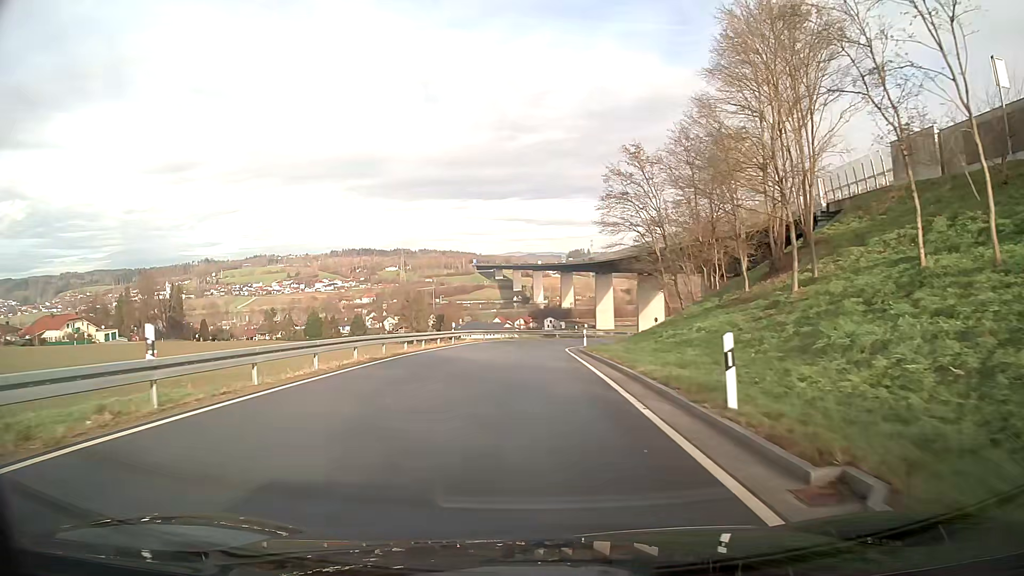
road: unclassified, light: Day
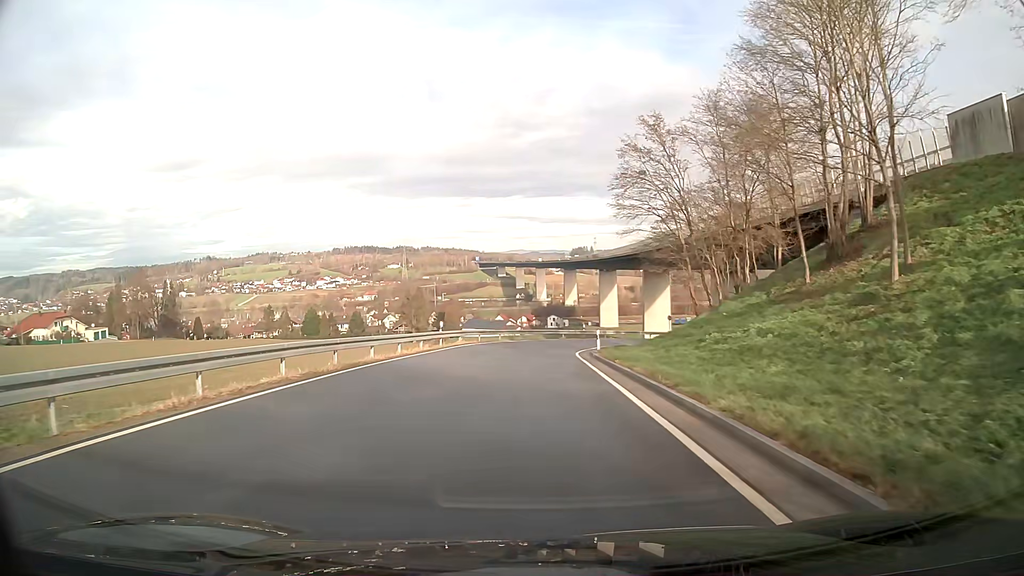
(0.0, +6.6) m; 0°
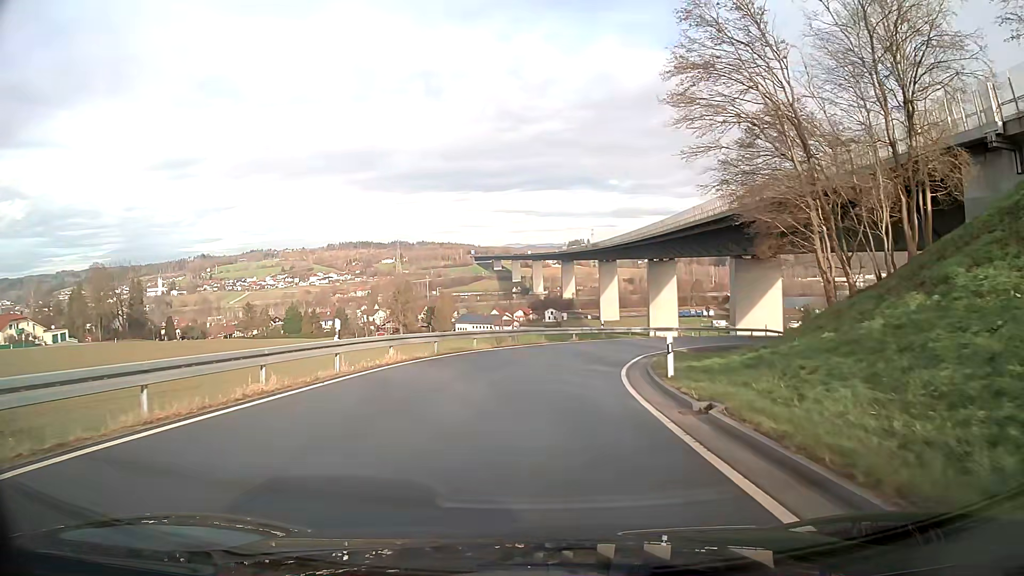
(+0.1, +18.1) m; +1°
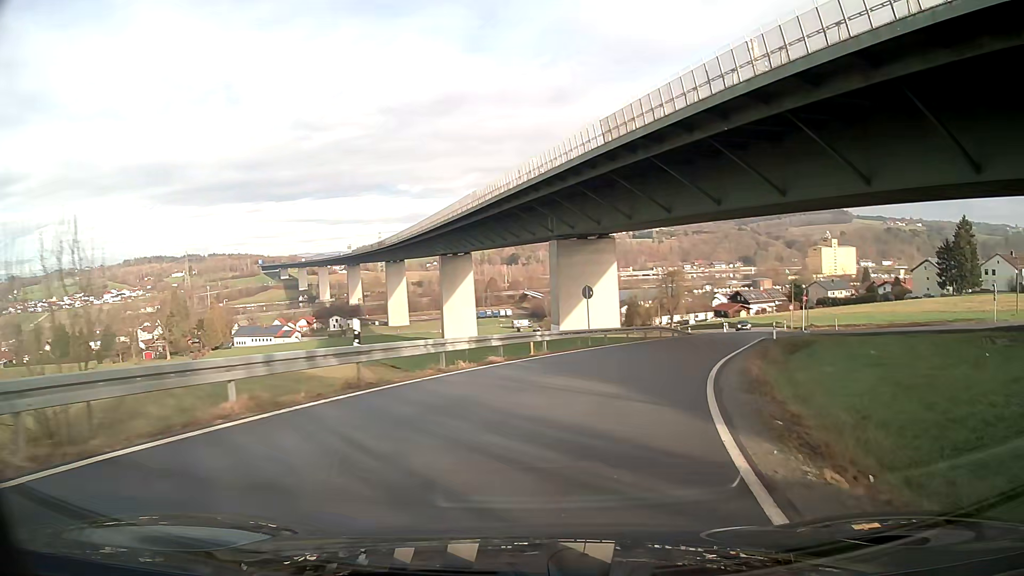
(+3.7, +29.5) m; +20°
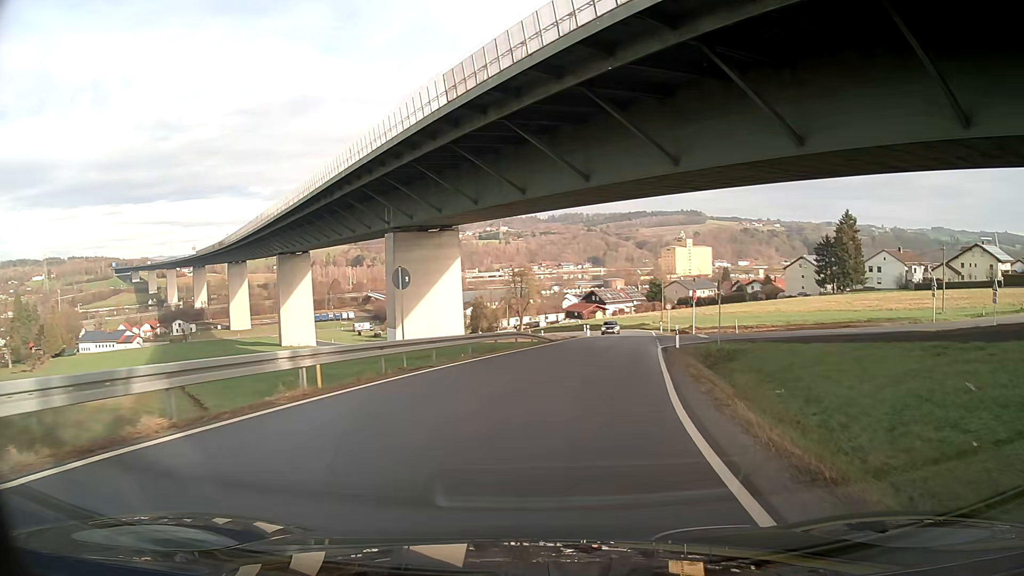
(+1.3, +11.9) m; +12°
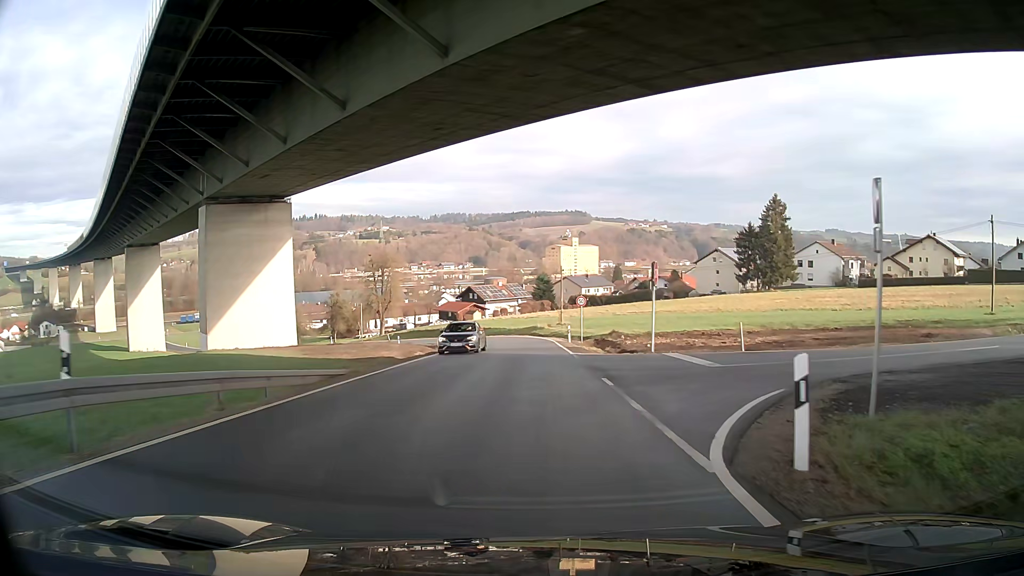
(+2.3, +25.0) m; +8°
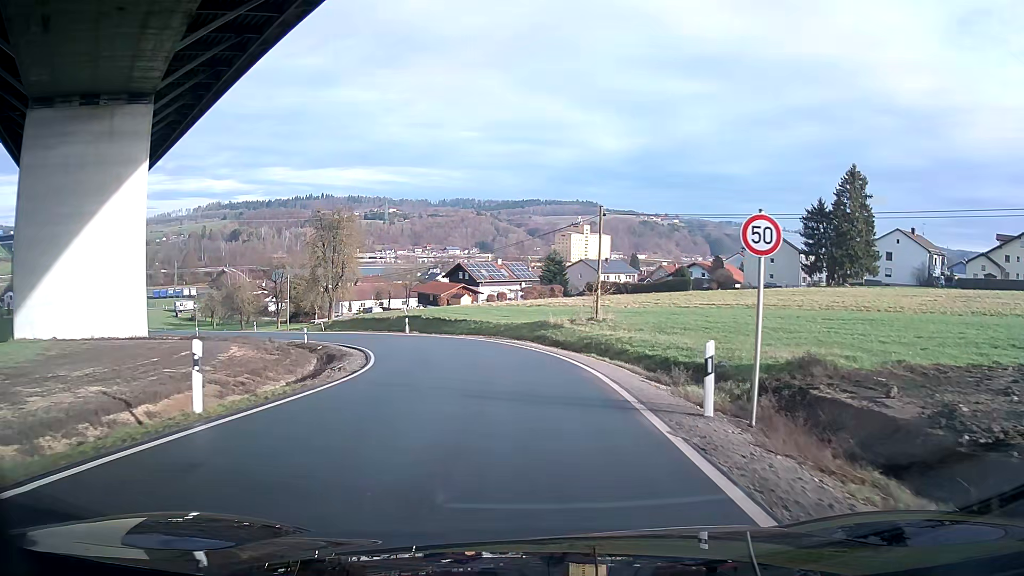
(+0.2, +32.0) m; 0°
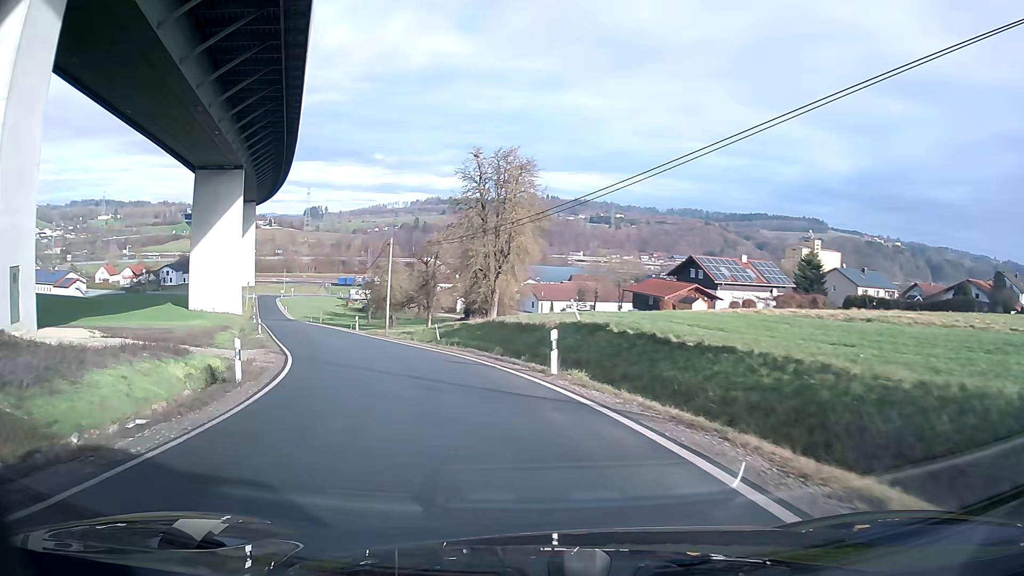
(-4.2, +29.4) m; -22°
